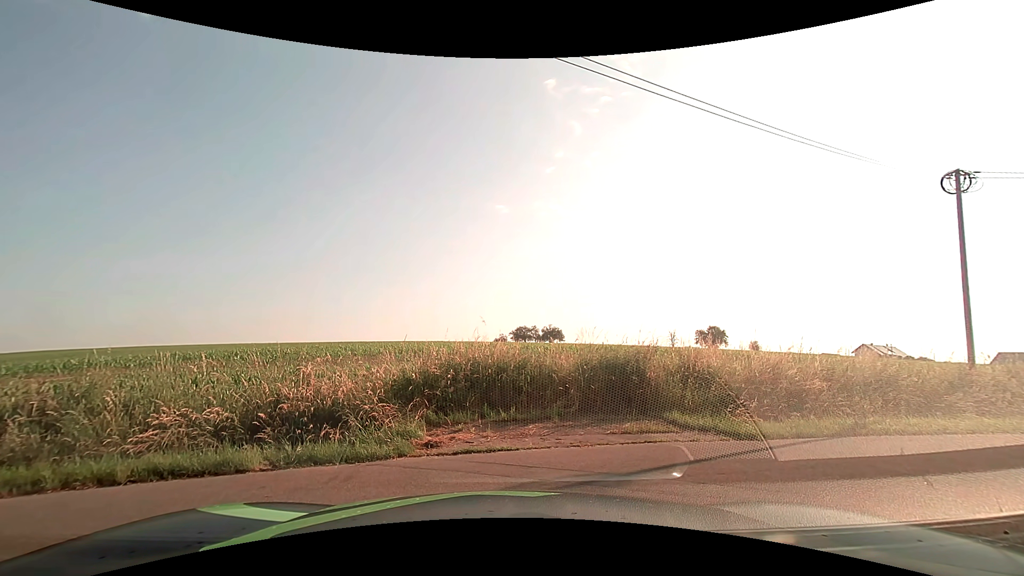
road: unclassified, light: Day
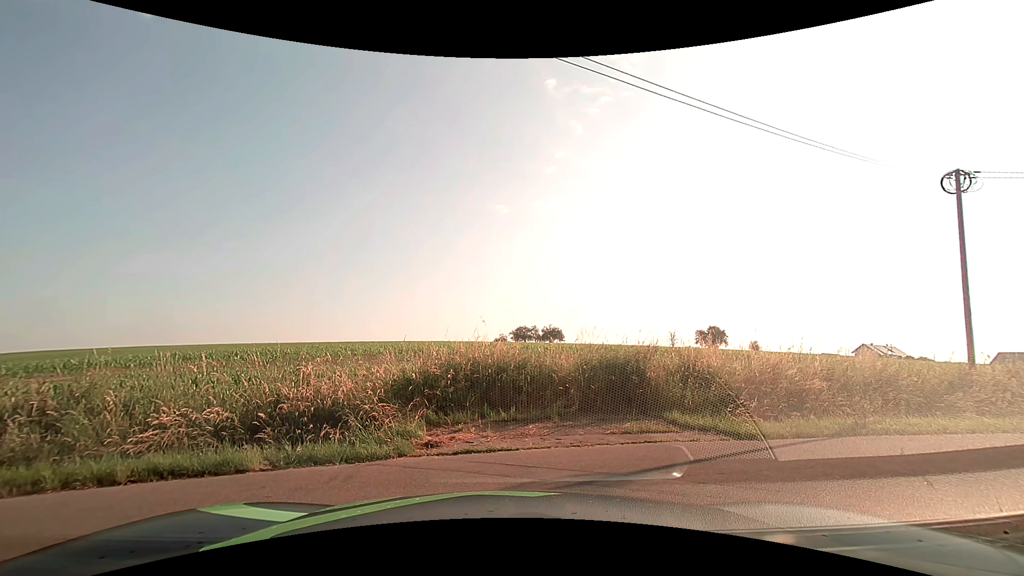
(0.0, 0.0) m; 0°
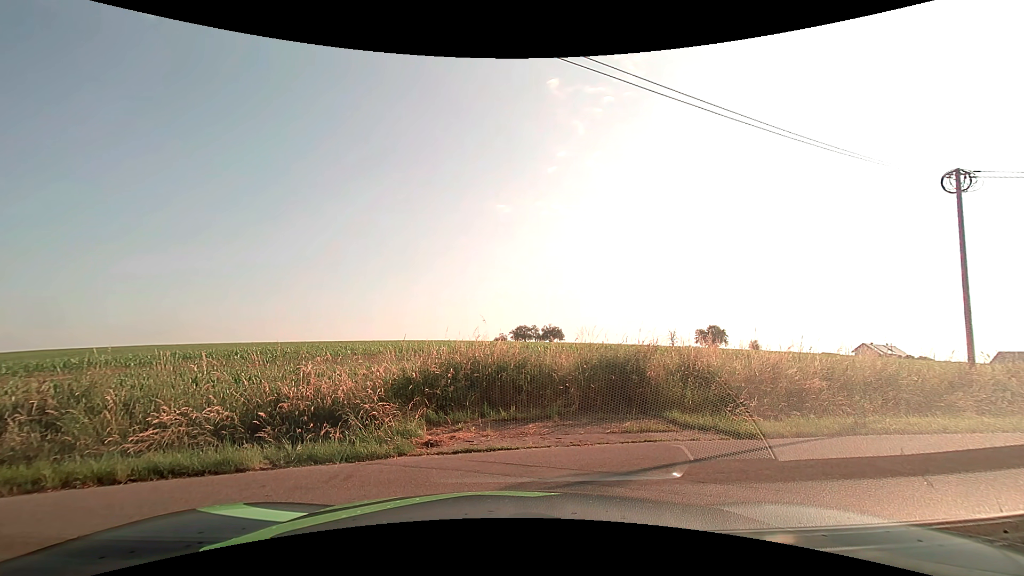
(0.0, 0.0) m; 0°
